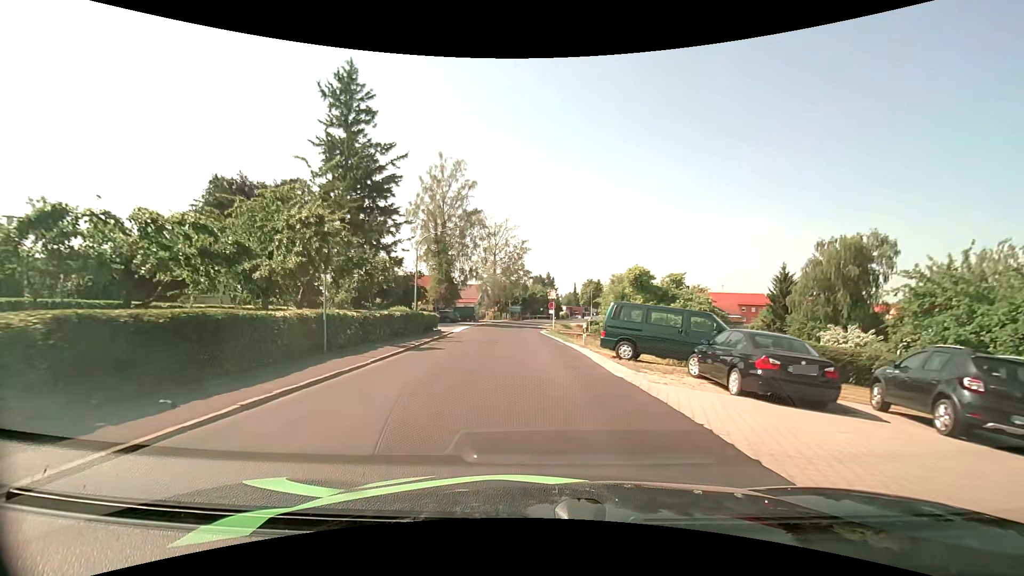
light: Day
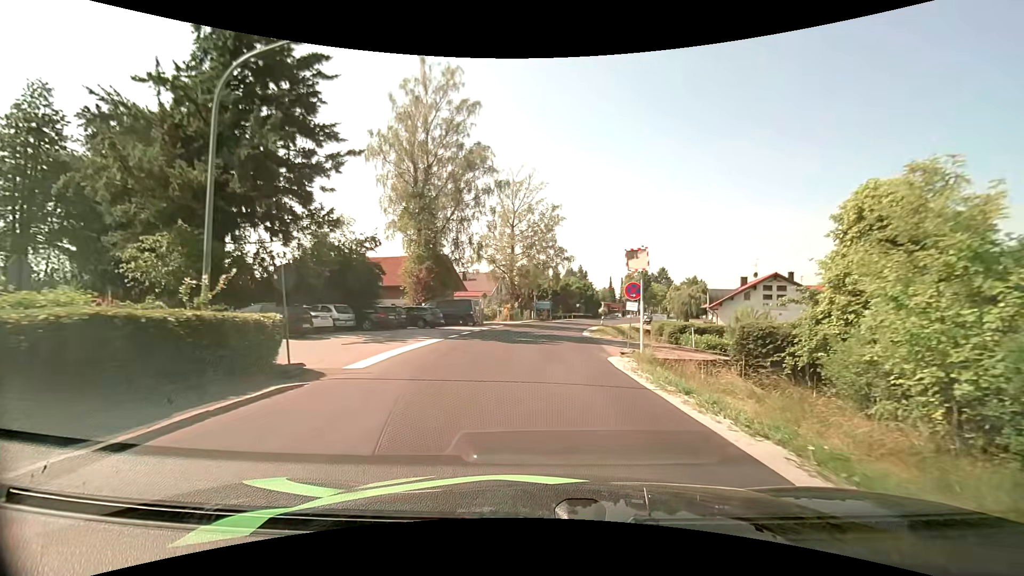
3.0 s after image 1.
(-1.0, +25.4) m; -3°
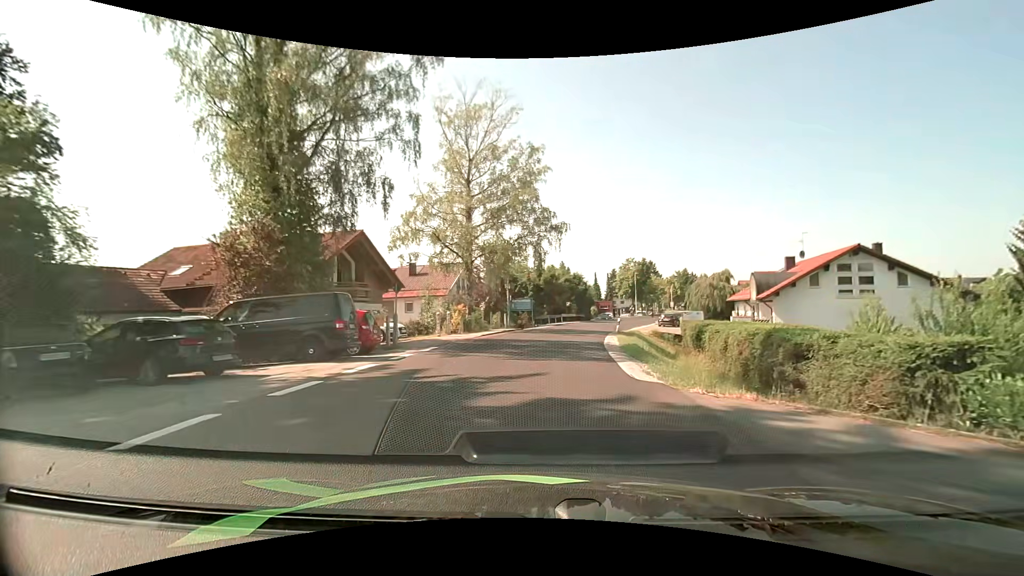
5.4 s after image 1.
(+0.1, +20.8) m; +2°
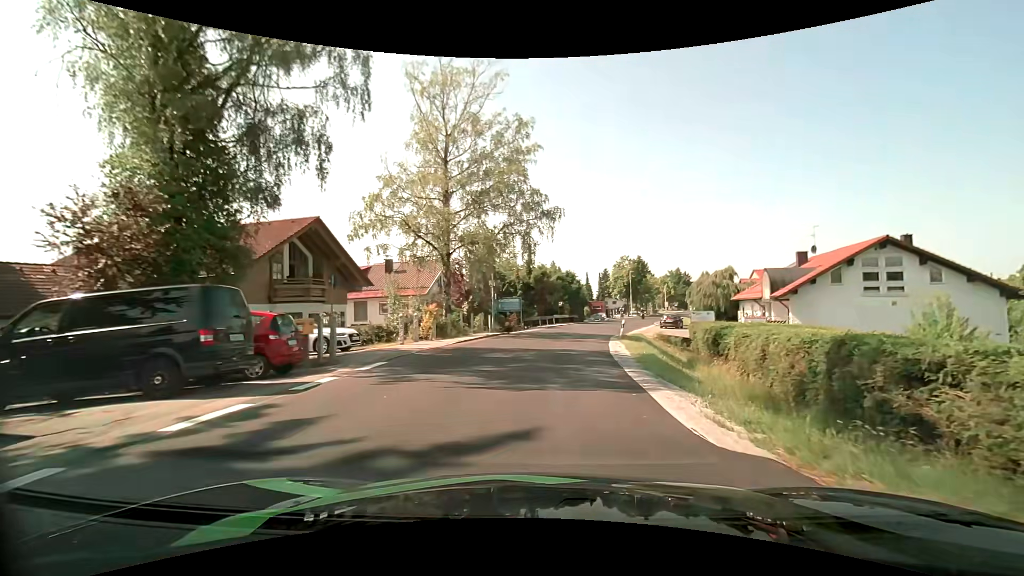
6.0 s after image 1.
(+0.1, +5.2) m; +1°
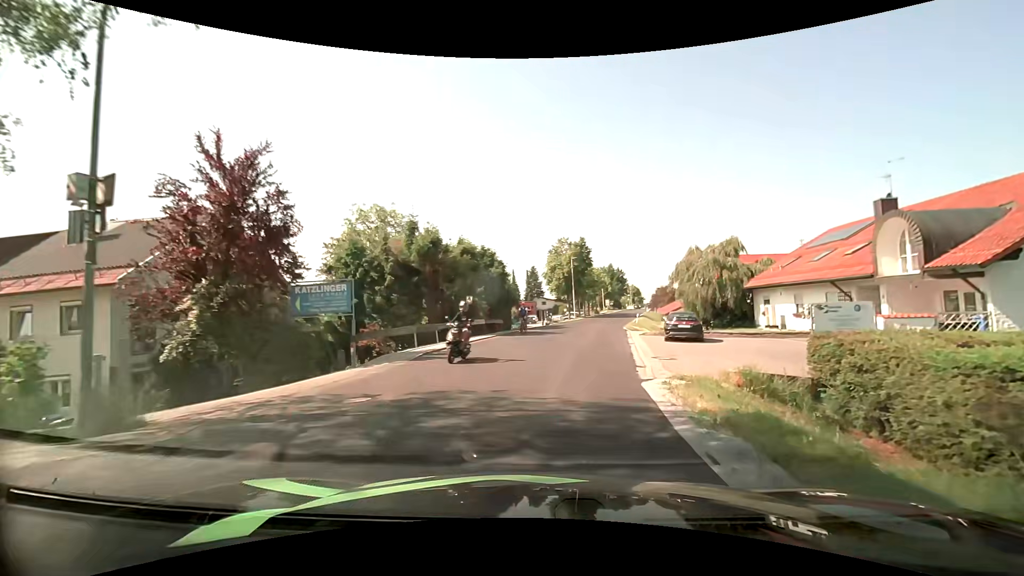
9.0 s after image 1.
(+1.7, +25.8) m; +8°
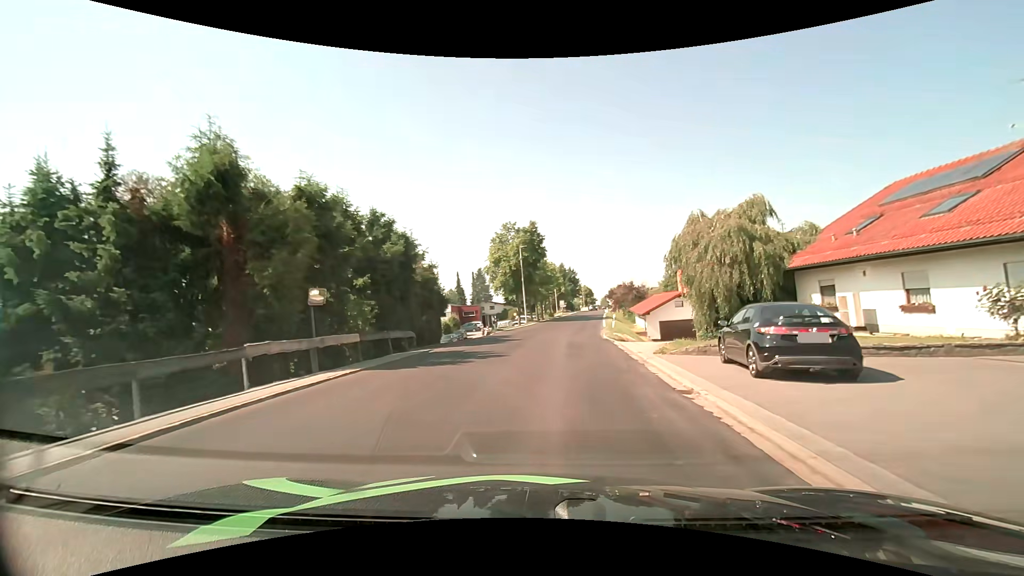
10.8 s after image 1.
(+0.8, +15.0) m; +6°
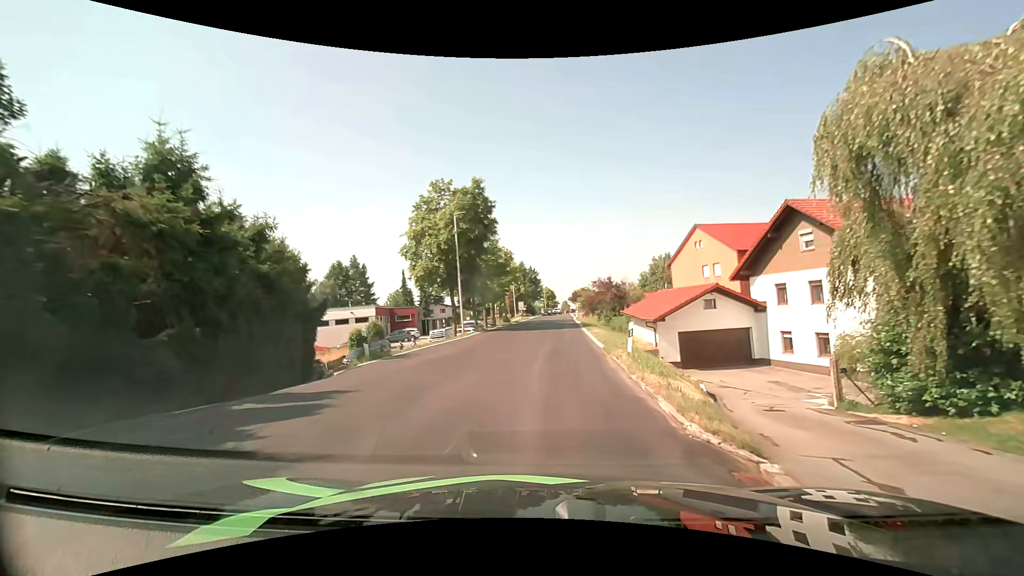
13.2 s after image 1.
(+0.9, +19.3) m; +5°
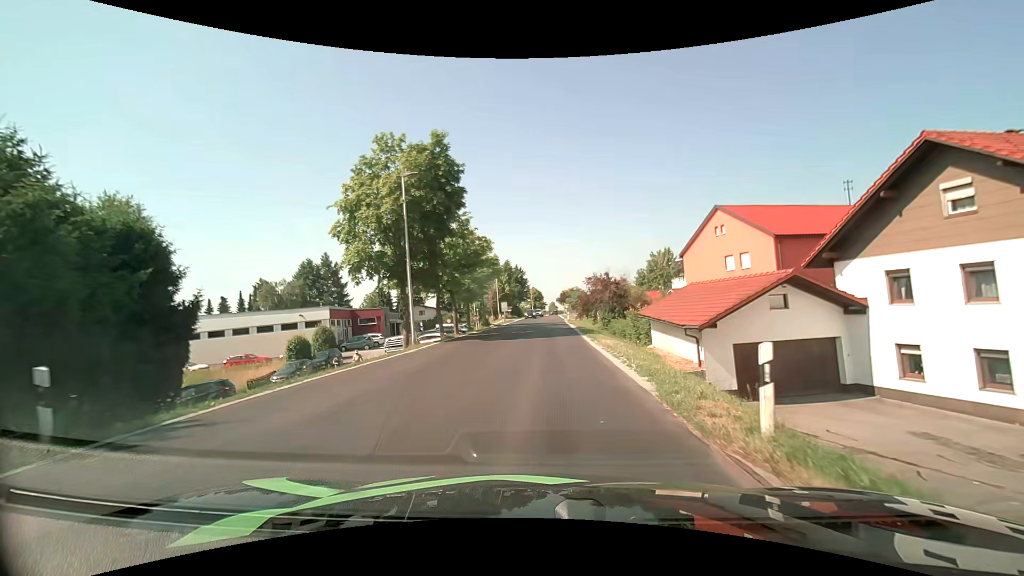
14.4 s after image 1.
(+0.1, +10.0) m; +1°
(0, +10) (+1, +20) (+1, +30) (+1, +40) (+1, +50) (+1, +60) (+2, +70) (+2, +80) (+2, +90) (+3, +100) m
